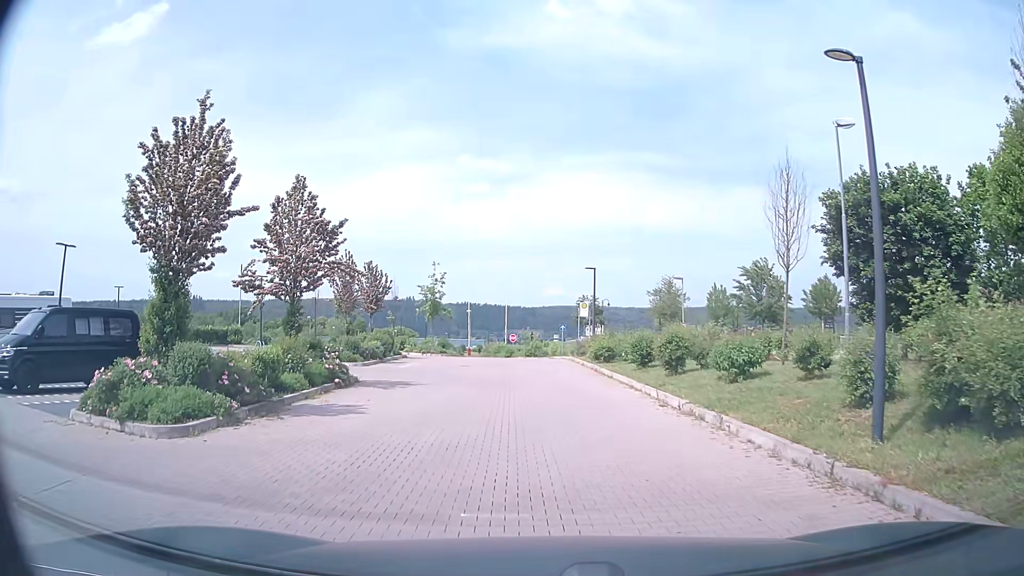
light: Day
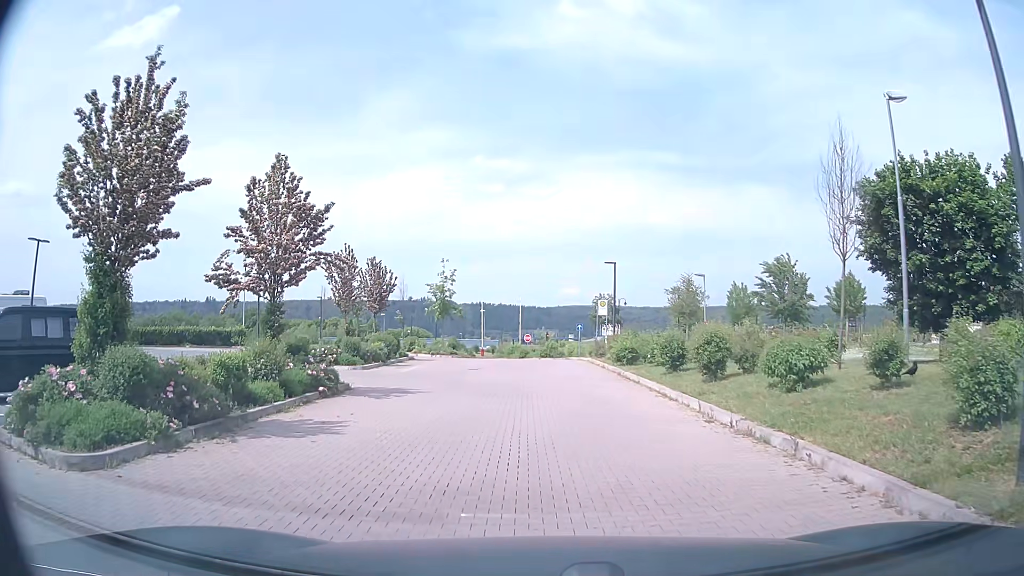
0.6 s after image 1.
(0.0, +2.3) m; -1°
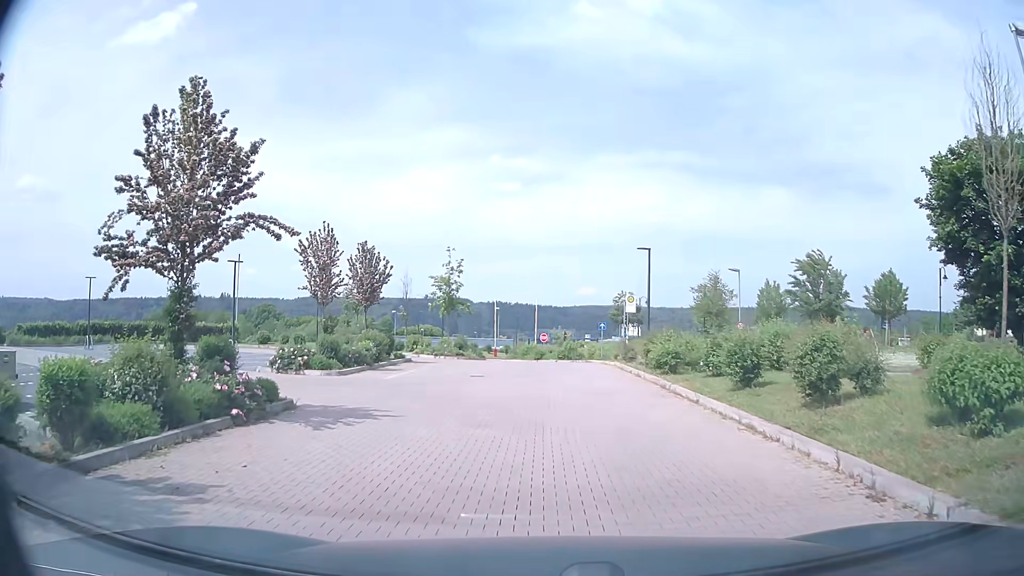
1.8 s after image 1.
(-0.1, +4.9) m; -2°
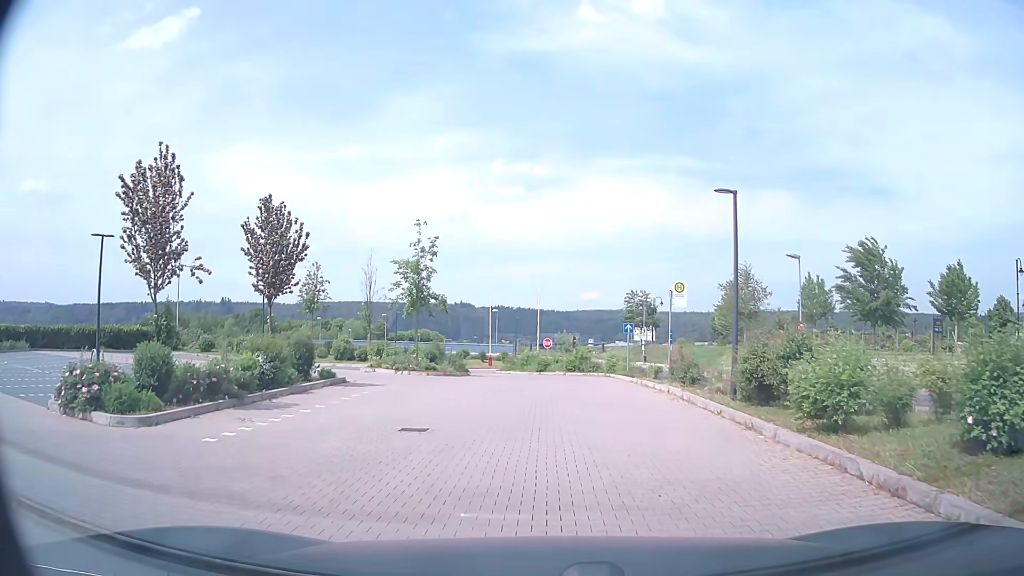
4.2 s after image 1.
(-0.1, +10.7) m; 0°
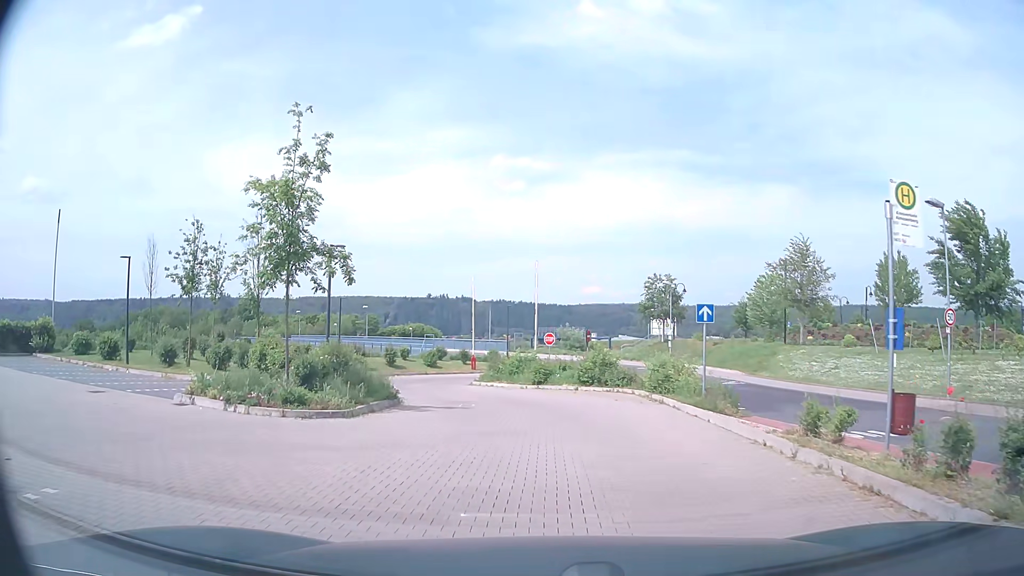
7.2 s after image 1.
(+0.1, +14.3) m; 0°
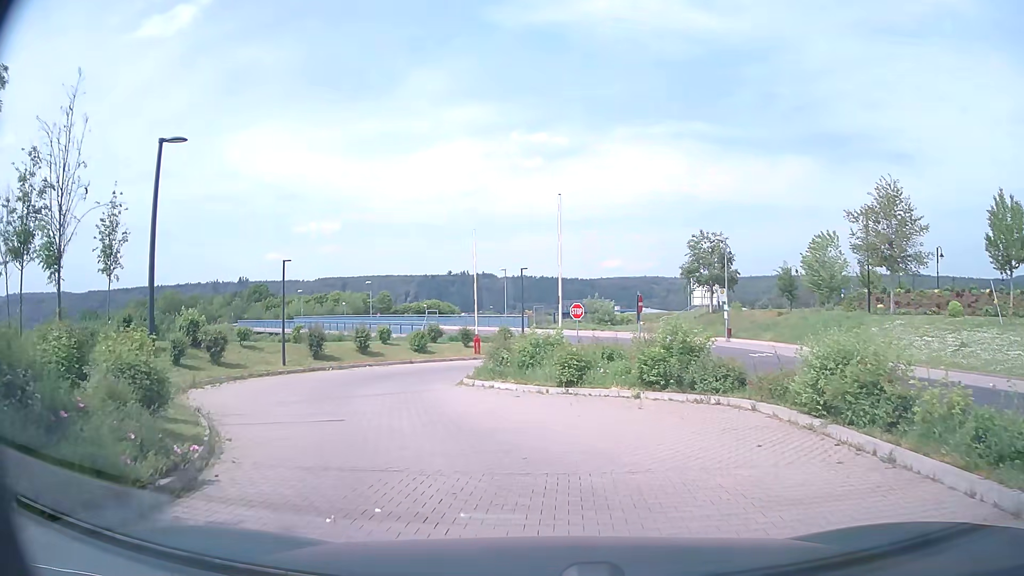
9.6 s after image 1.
(-0.2, +10.9) m; -2°
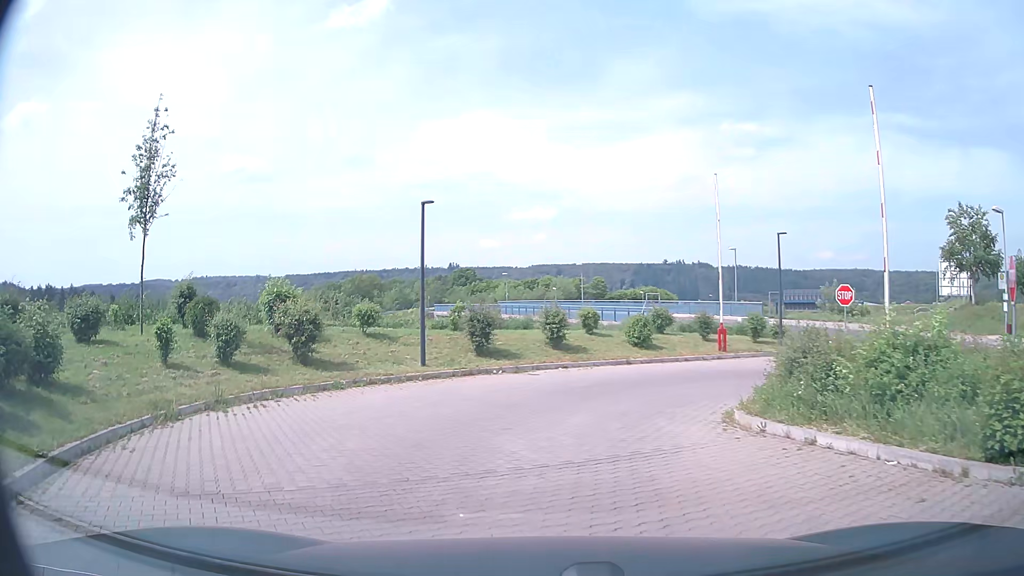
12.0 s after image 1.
(-1.4, +9.7) m; -18°
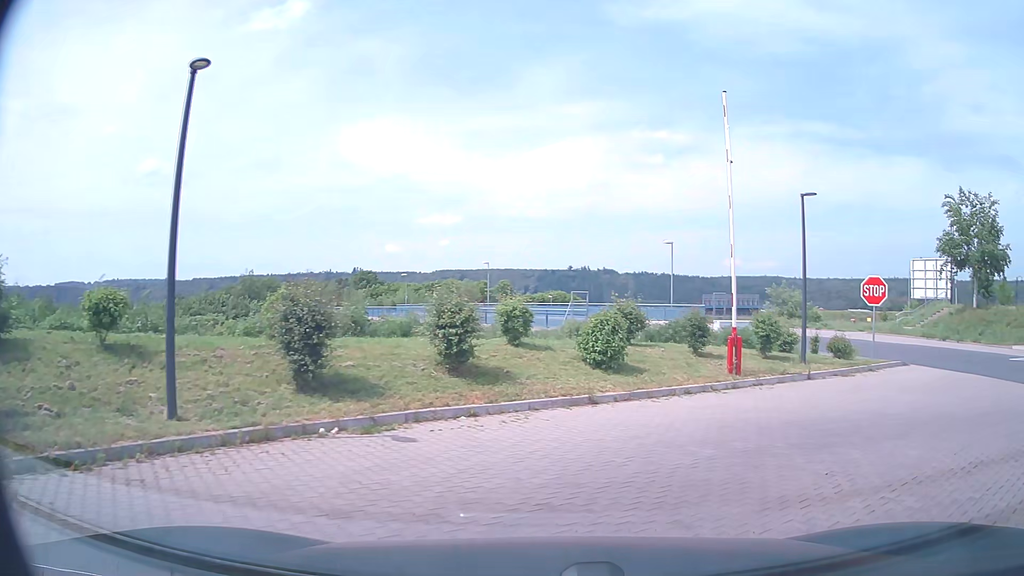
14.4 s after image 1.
(-0.2, +9.3) m; +7°
